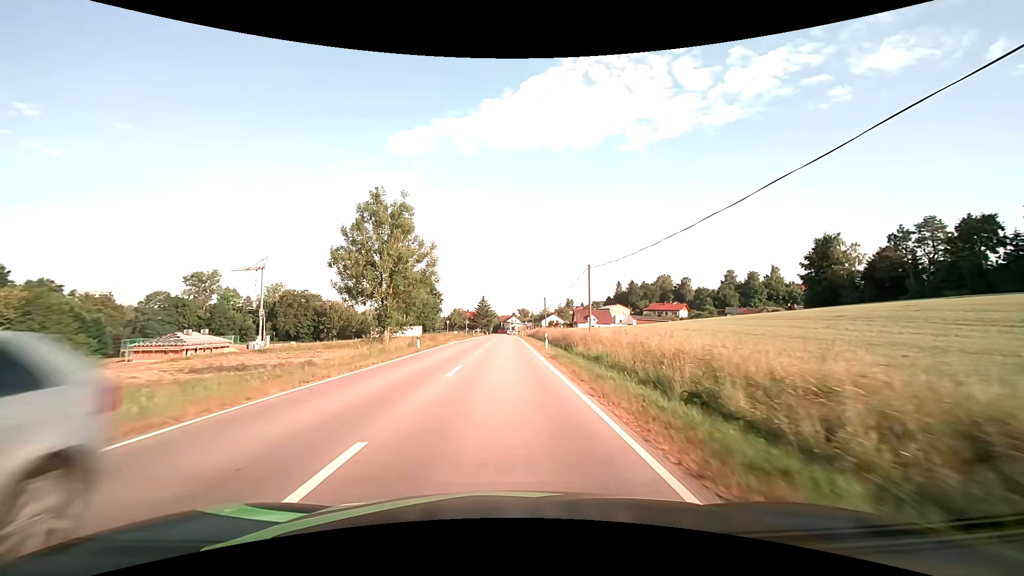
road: secondary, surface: asphalt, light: Day
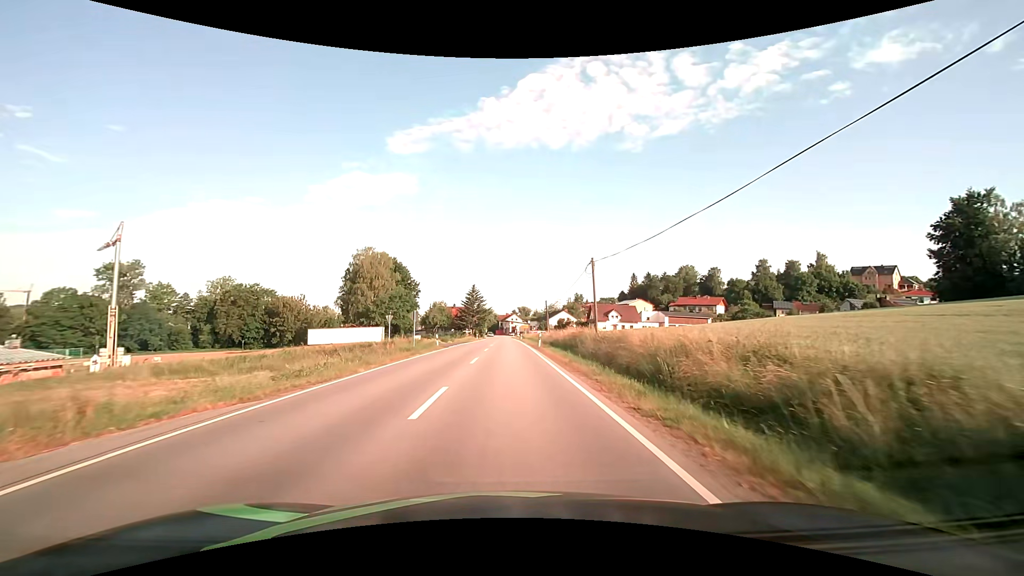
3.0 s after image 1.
(-0.2, +42.4) m; 0°
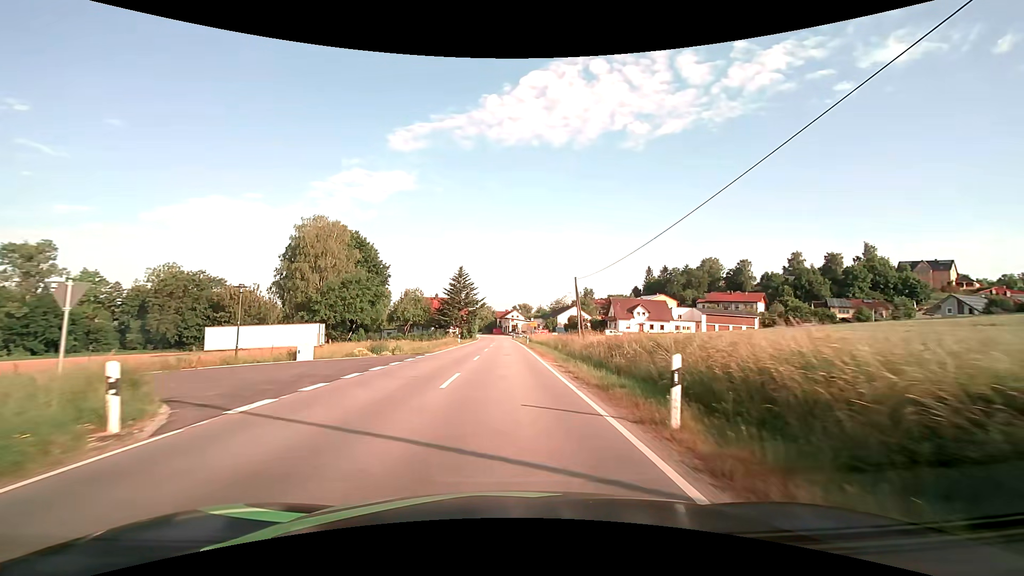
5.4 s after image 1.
(+0.1, +31.7) m; 0°
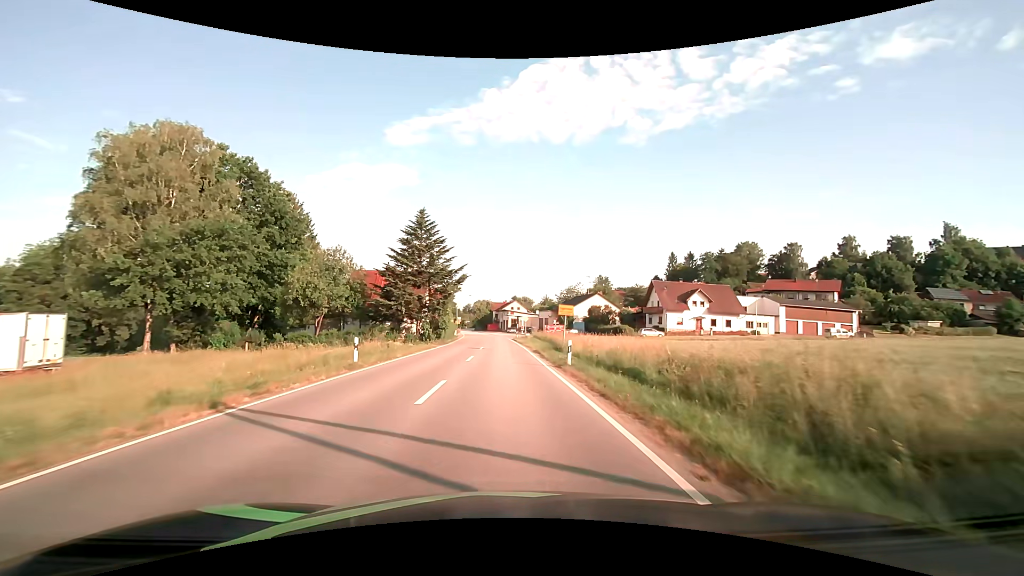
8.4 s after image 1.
(0.0, +38.8) m; 0°
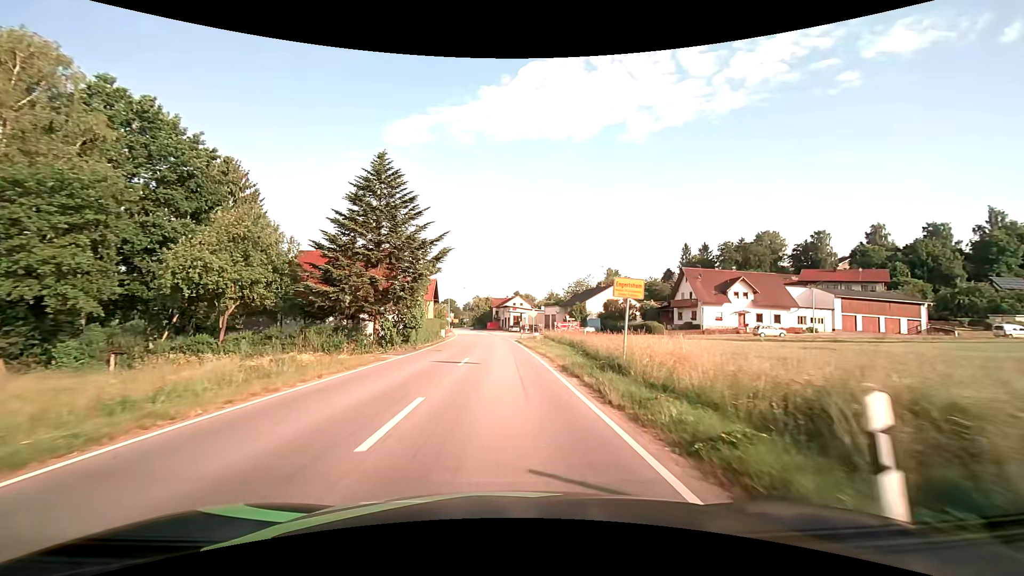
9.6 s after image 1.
(0.0, +15.4) m; 0°
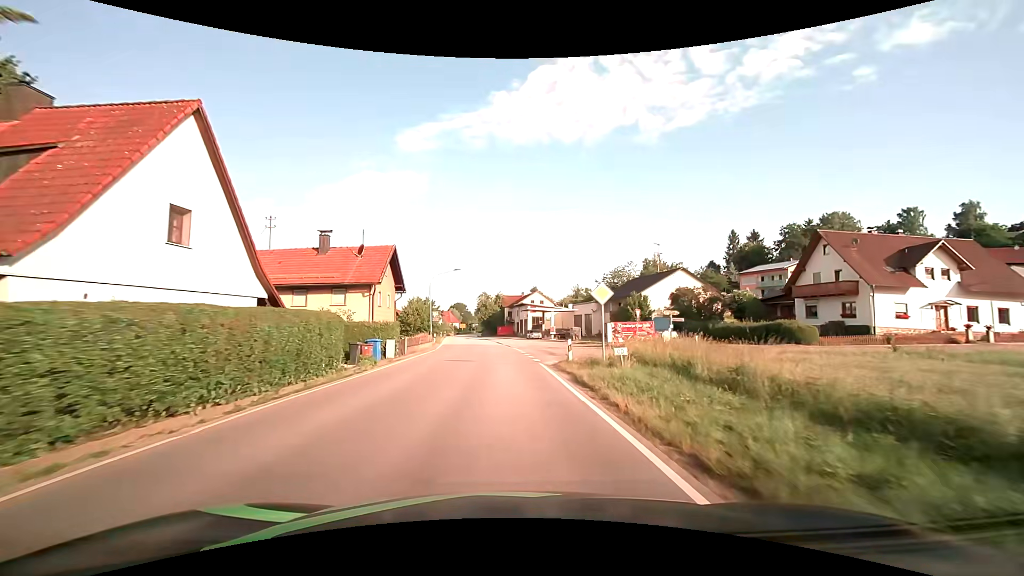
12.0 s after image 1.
(-0.4, +30.6) m; -2°
(0, +10) (0, +20) (-1, +30) (-1, +40) (-2, +50) (-3, +60) (-4, +70) (-5, +80) (-6, +90) (-7, +100) m
